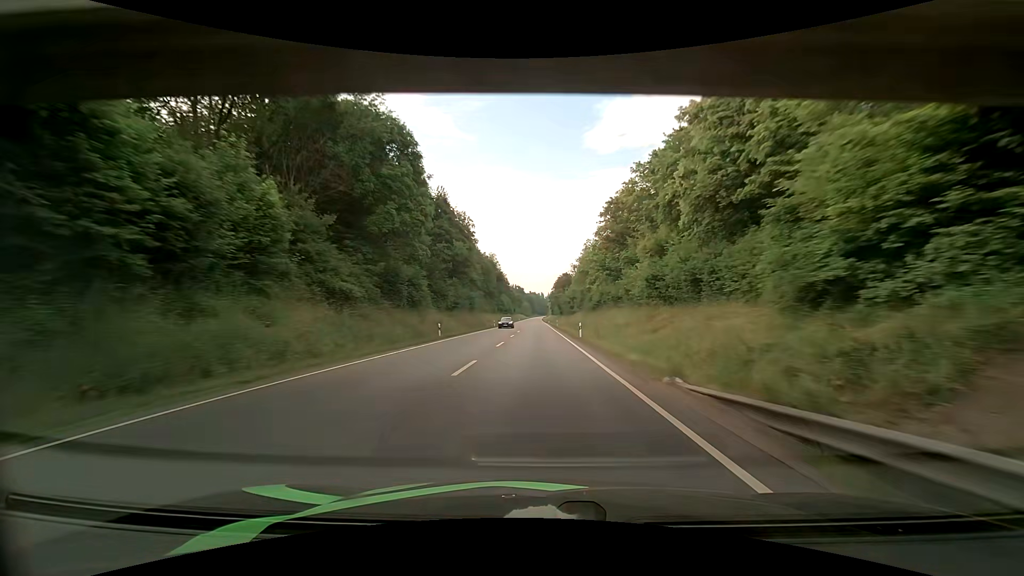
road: primary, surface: asphalt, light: Day
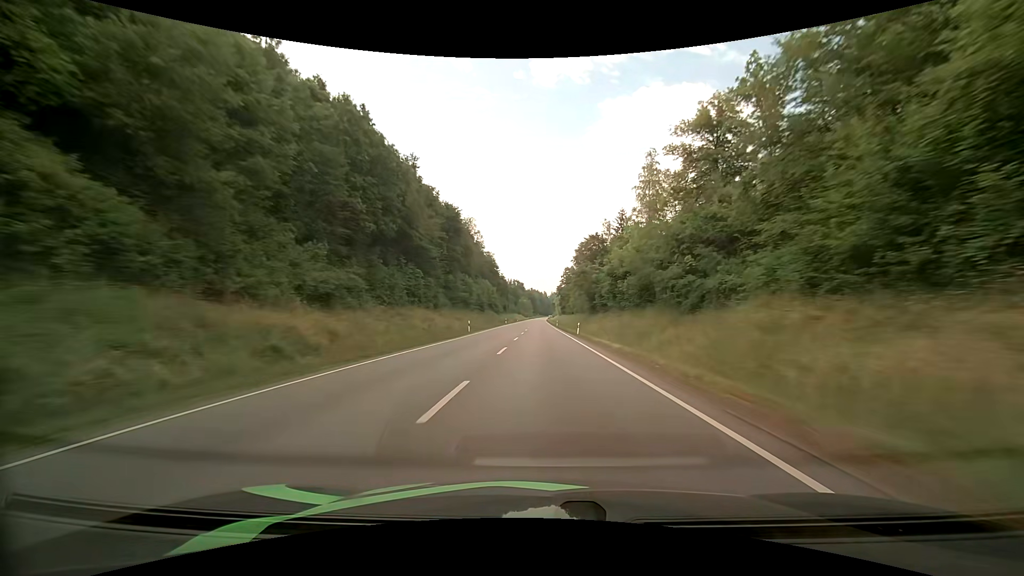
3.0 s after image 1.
(-0.9, +89.1) m; -1°
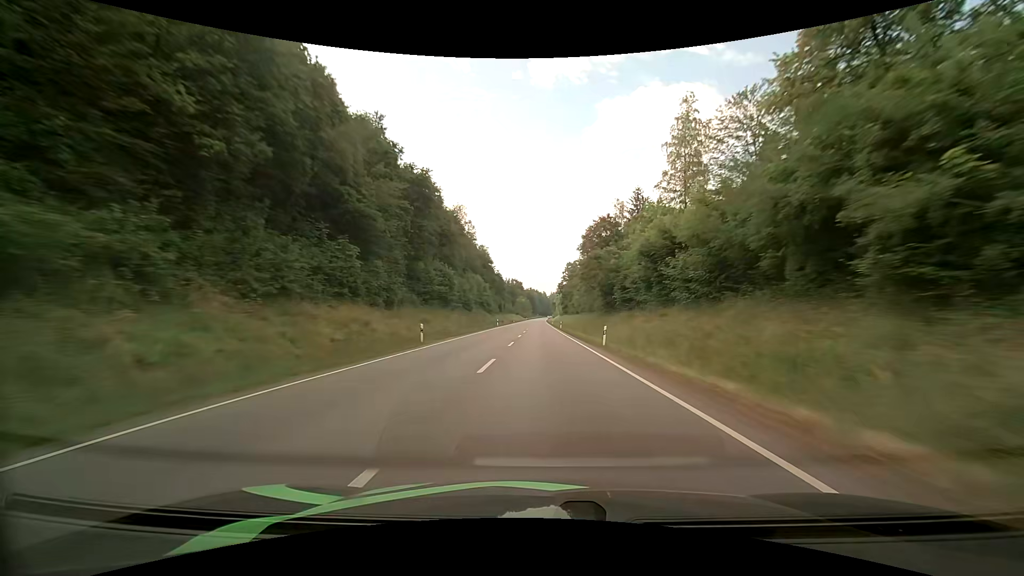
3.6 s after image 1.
(0.0, +18.0) m; 0°
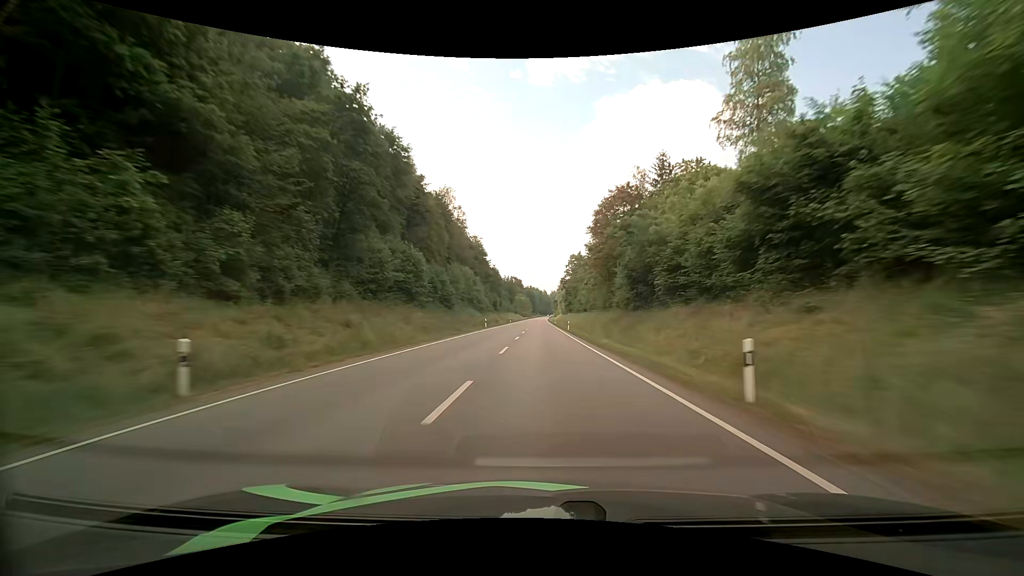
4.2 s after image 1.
(0.0, +18.1) m; 0°
(0, +10) (0, +20) (0, +30) (0, +40) (0, +50) (0, +60) (0, +70) (0, +80) (0, +90) (+1, +100) m
